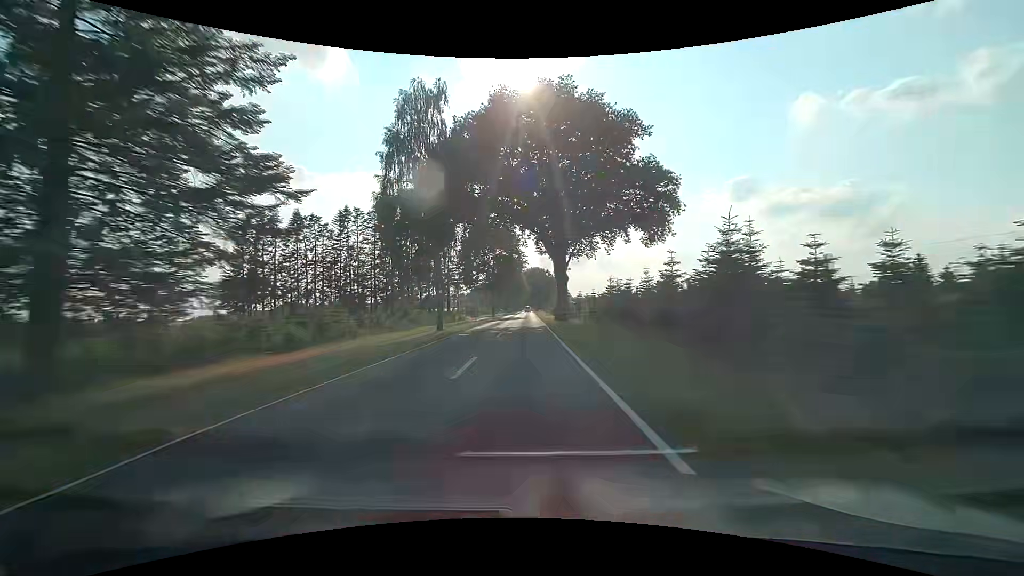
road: tertiary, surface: asphalt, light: Day
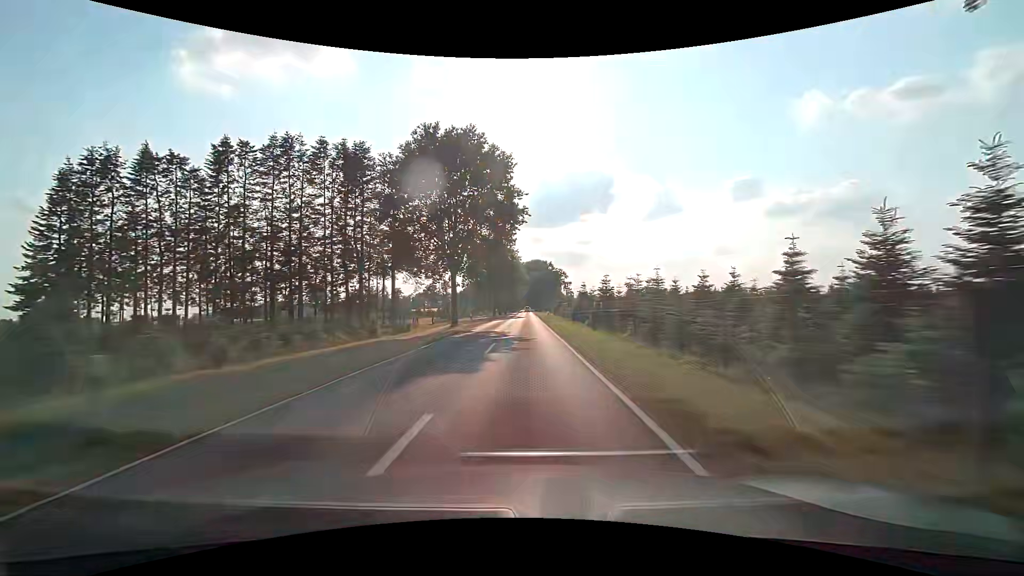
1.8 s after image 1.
(+0.2, +45.3) m; 0°
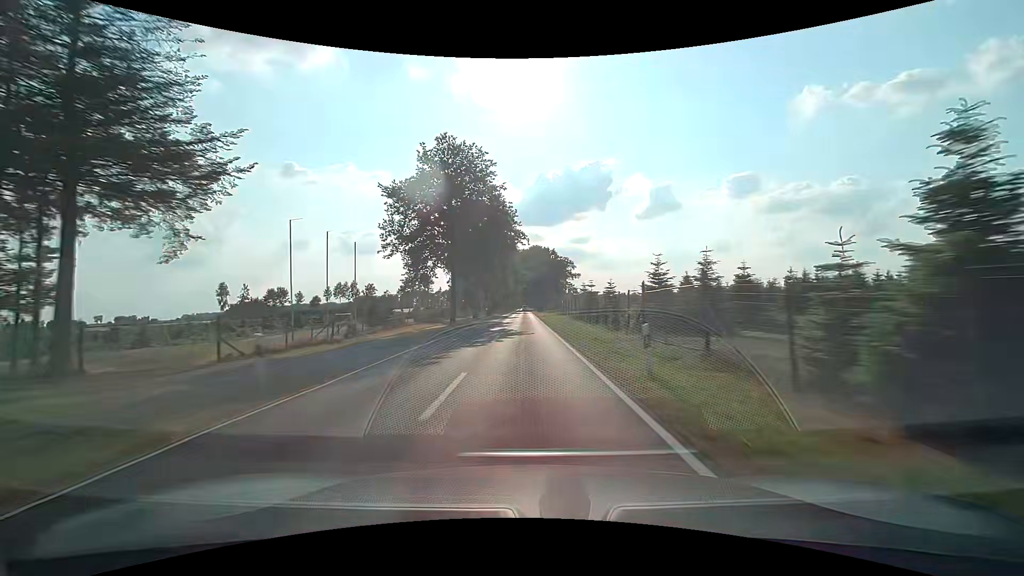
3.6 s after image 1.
(+0.2, +46.5) m; 0°
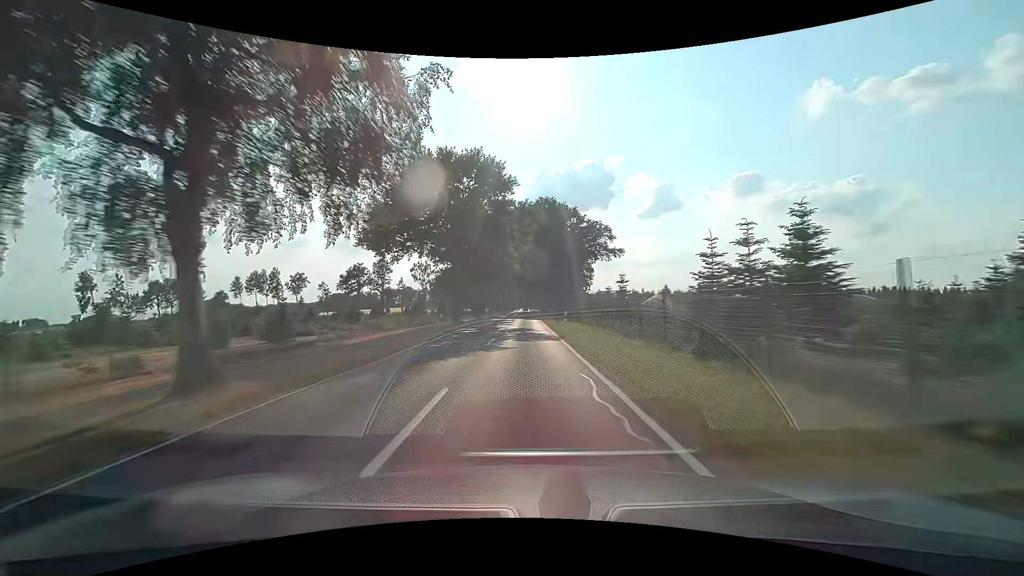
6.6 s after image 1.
(+0.5, +77.9) m; 0°
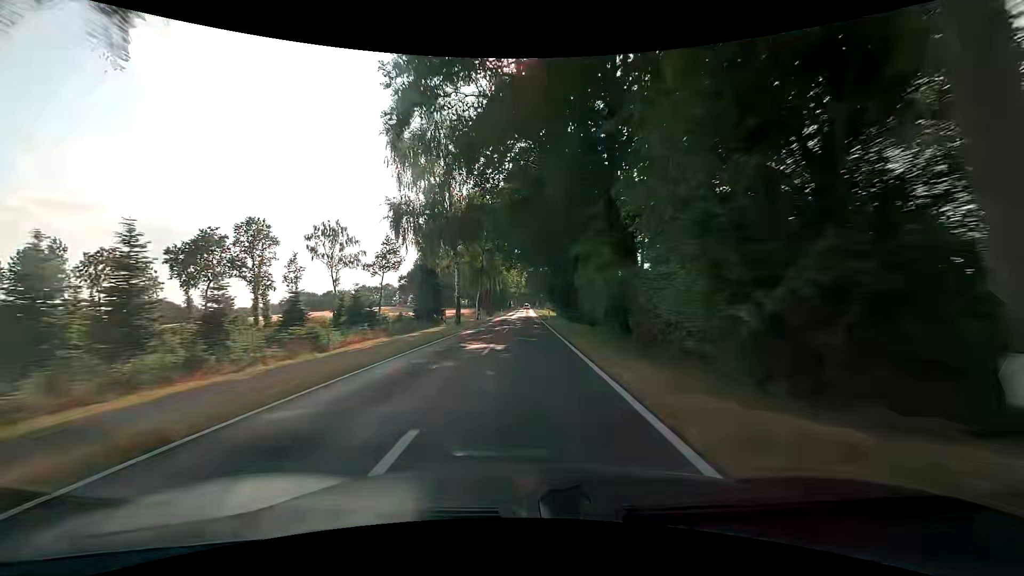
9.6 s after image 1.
(+0.1, +78.6) m; 0°
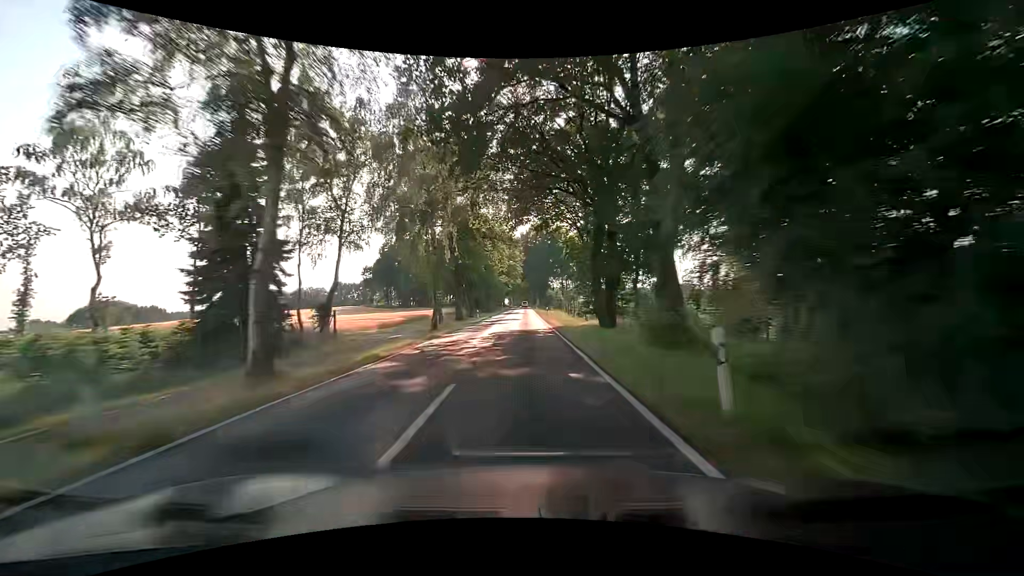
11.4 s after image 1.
(-0.1, +47.5) m; 0°
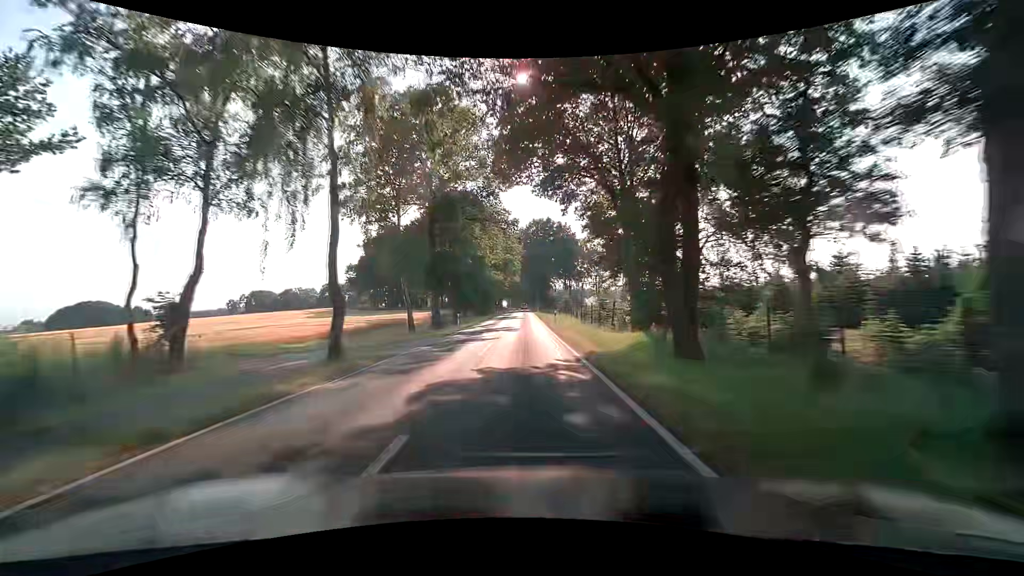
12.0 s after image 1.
(0.0, +15.9) m; 0°
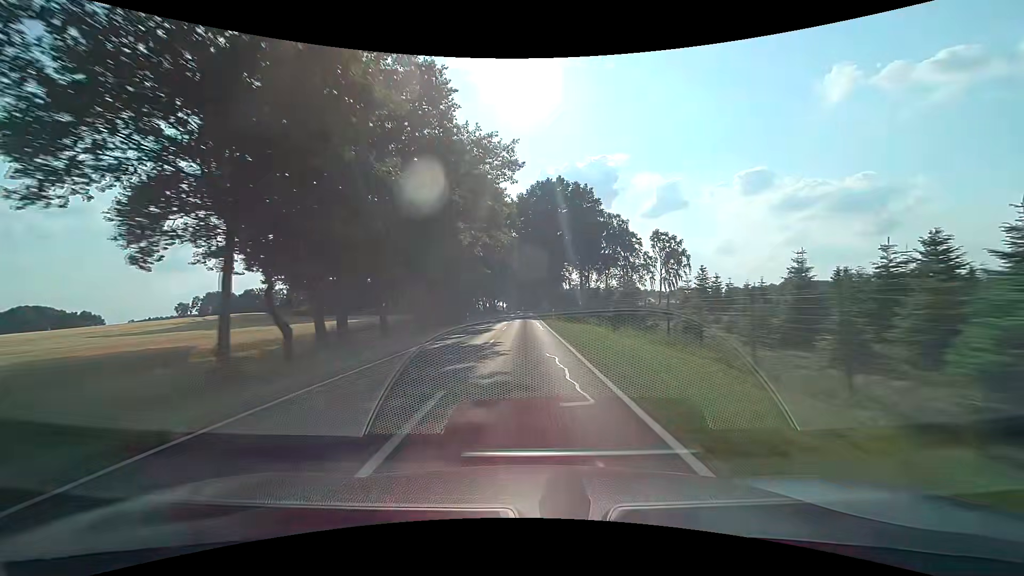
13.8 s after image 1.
(+0.2, +48.1) m; 0°
(0, +10) (0, +20) (0, +30) (0, +40) (0, +50) (0, +60) (0, +70) (0, +80) (0, +90) (0, +100) m
